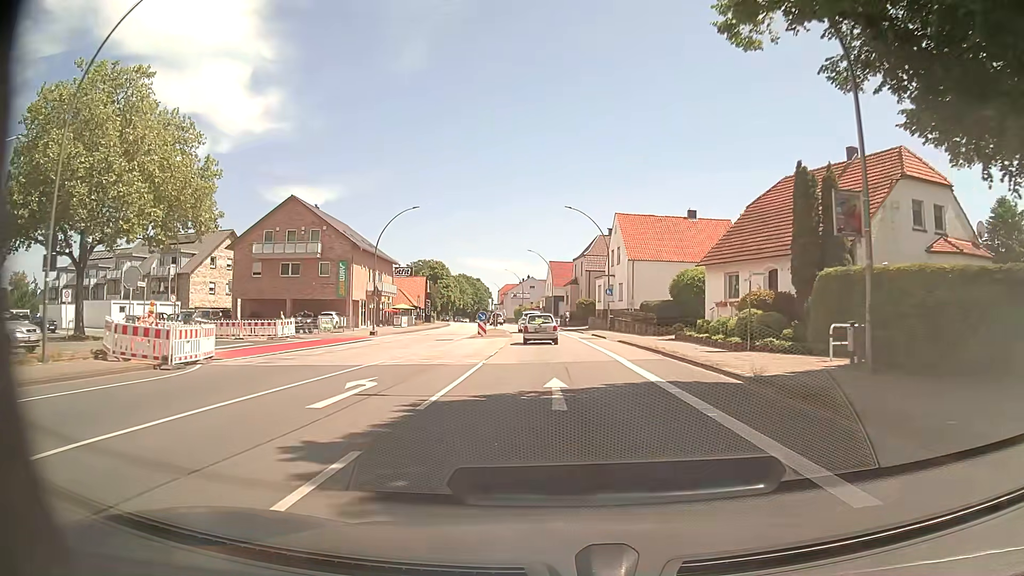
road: primary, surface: asphalt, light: Day
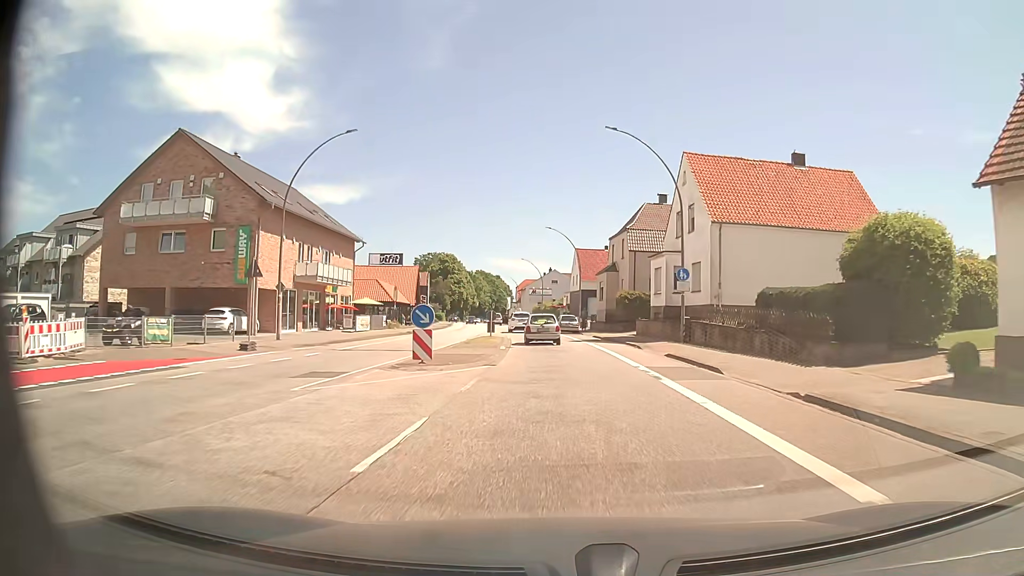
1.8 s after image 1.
(-0.5, +23.4) m; -2°
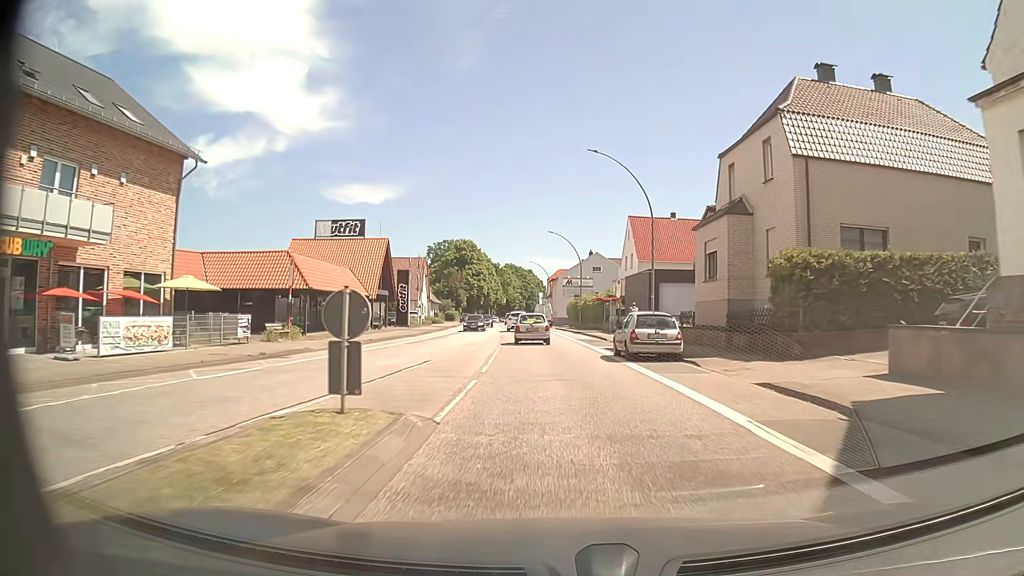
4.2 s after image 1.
(-0.8, +31.3) m; -3°
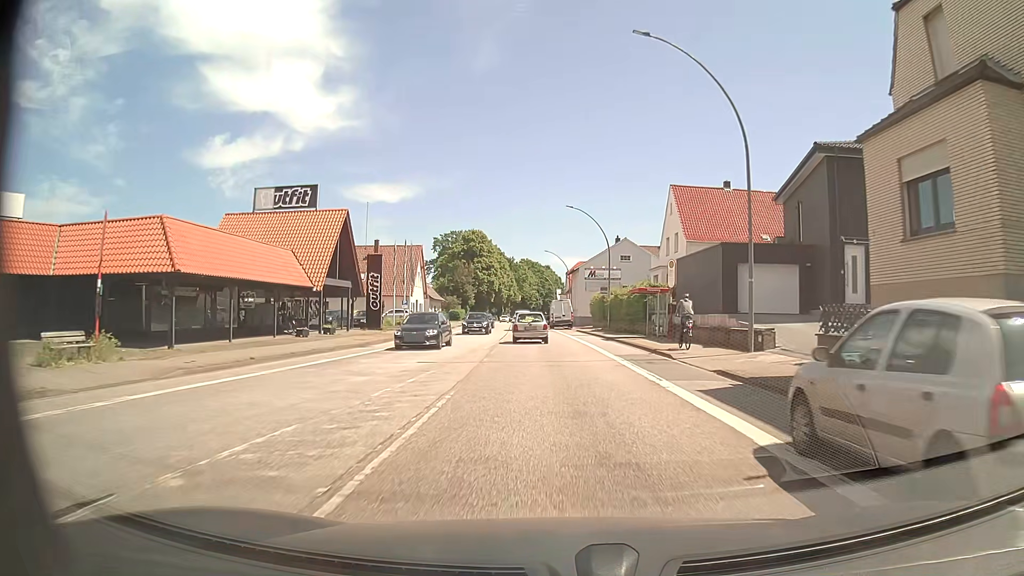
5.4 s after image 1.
(-0.3, +15.6) m; -2°
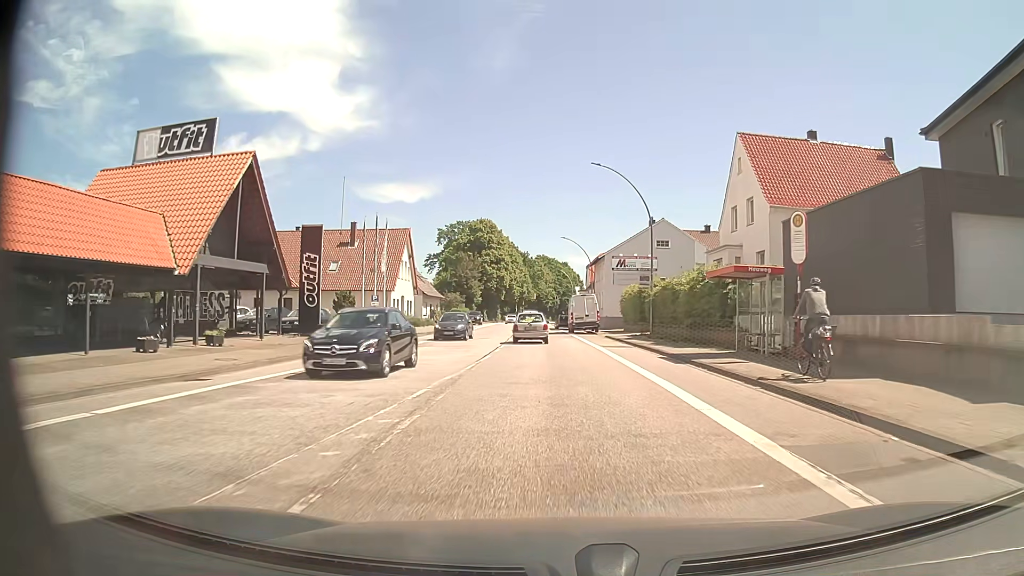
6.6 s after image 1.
(-0.2, +15.7) m; -1°
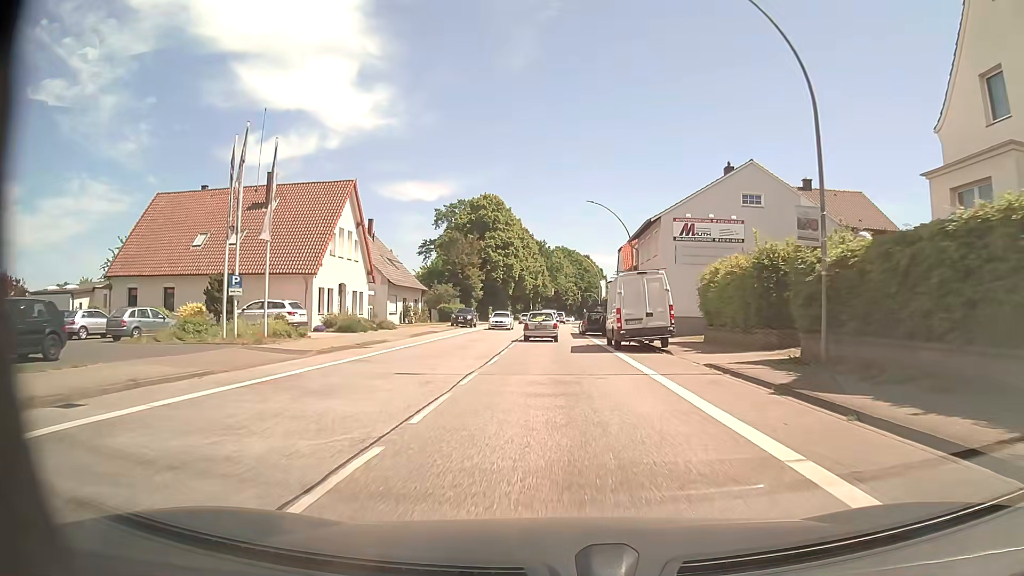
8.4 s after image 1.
(-0.4, +23.5) m; -2°
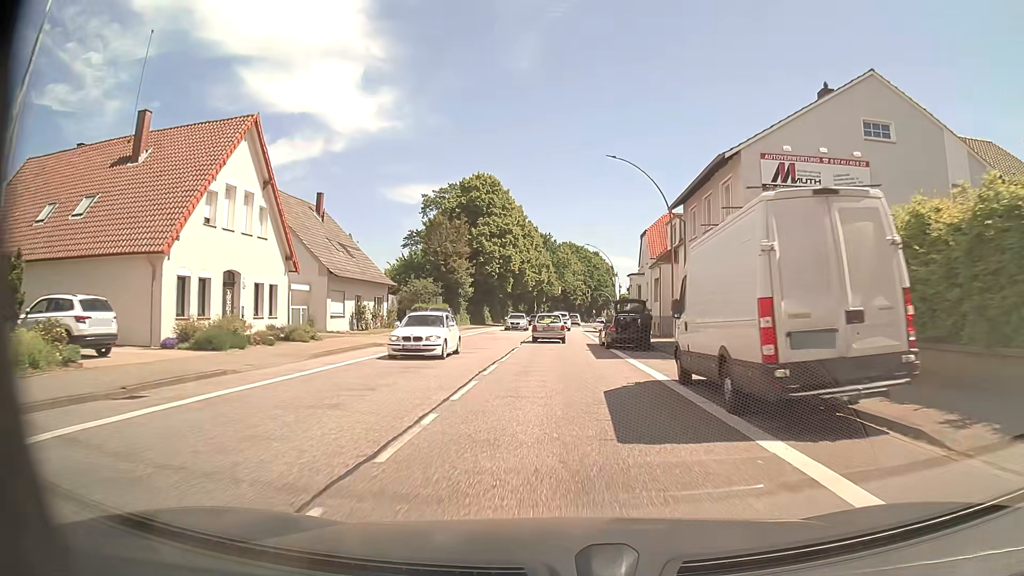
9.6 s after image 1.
(-0.1, +15.6) m; -1°
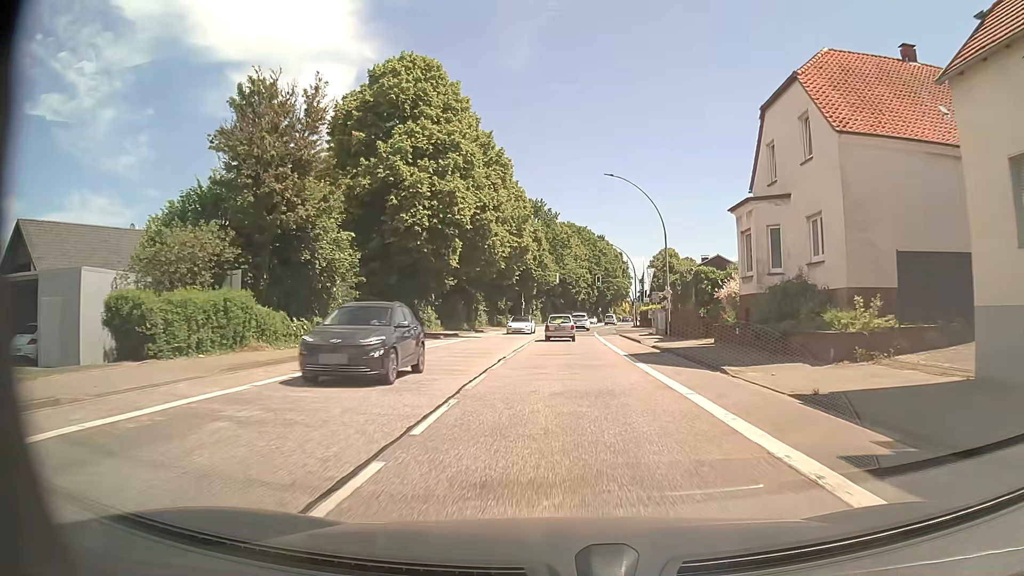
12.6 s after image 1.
(-0.1, +39.1) m; 0°
(0, +10) (0, +20) (+1, +30) (+1, +40) (+1, +50) (+2, +60) (+3, +70) (+4, +80) (+5, +90) (+6, +100) m
